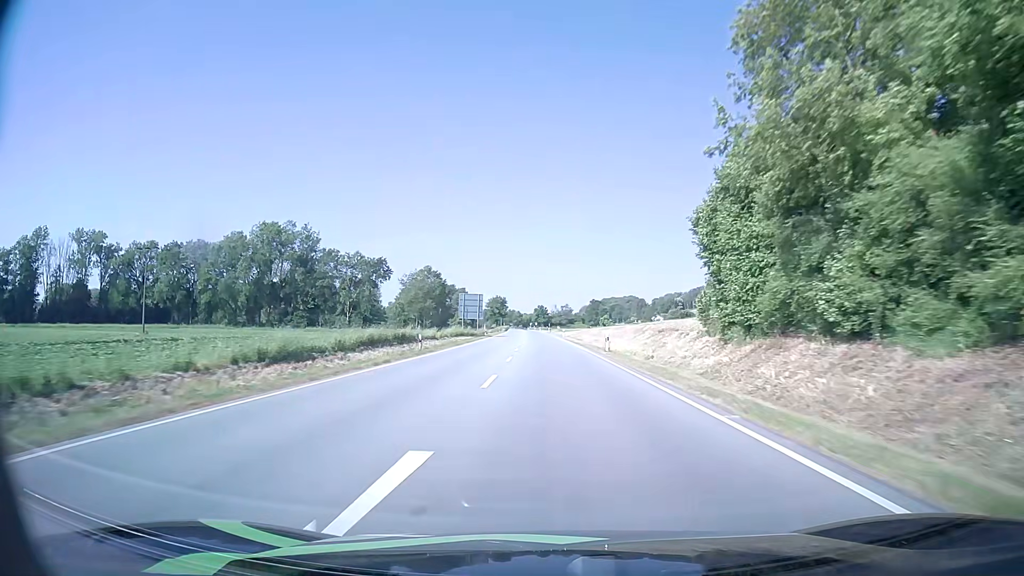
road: primary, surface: asphalt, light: Day
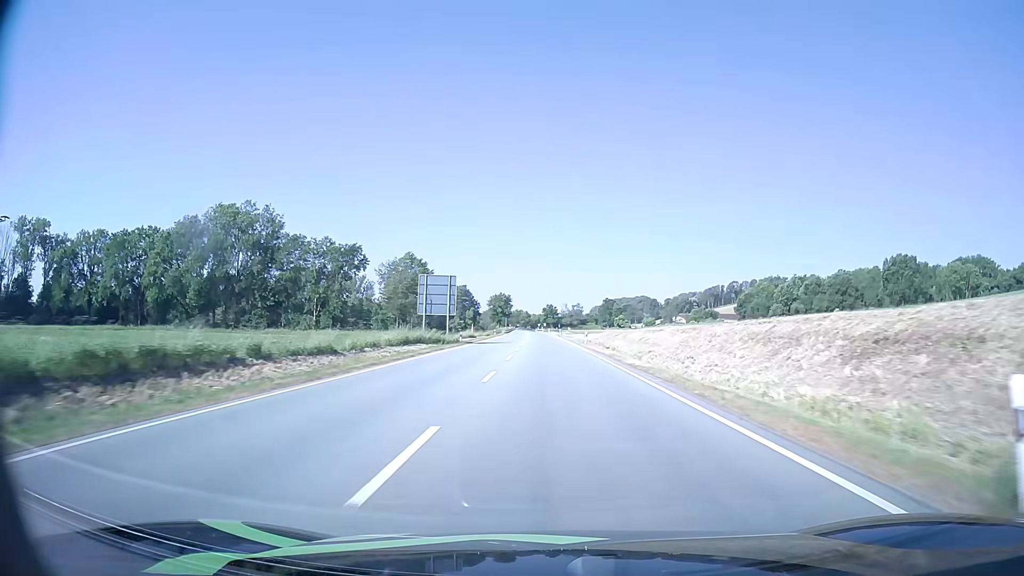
(-0.2, +32.4) m; -1°
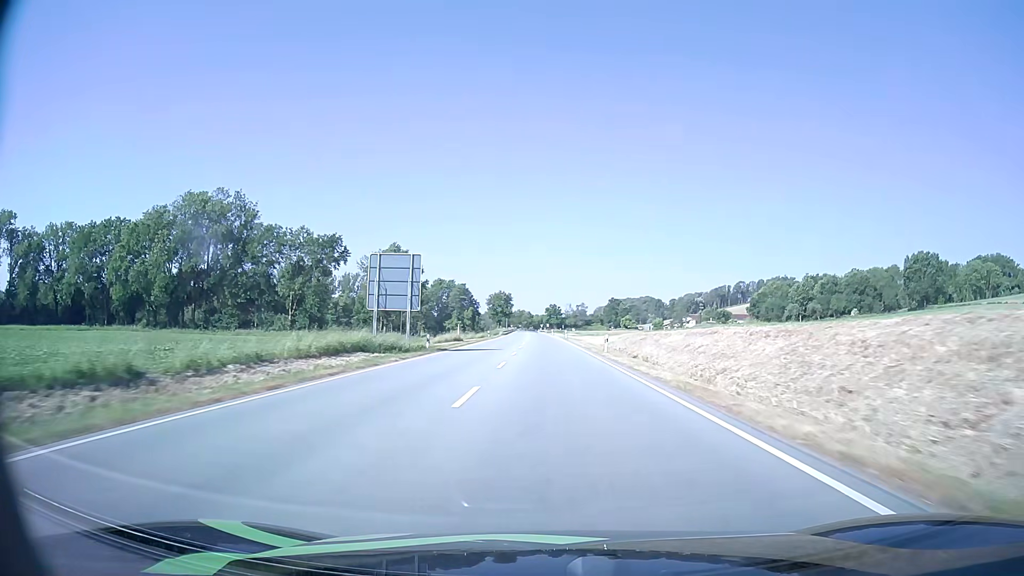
(0.0, +16.2) m; 0°
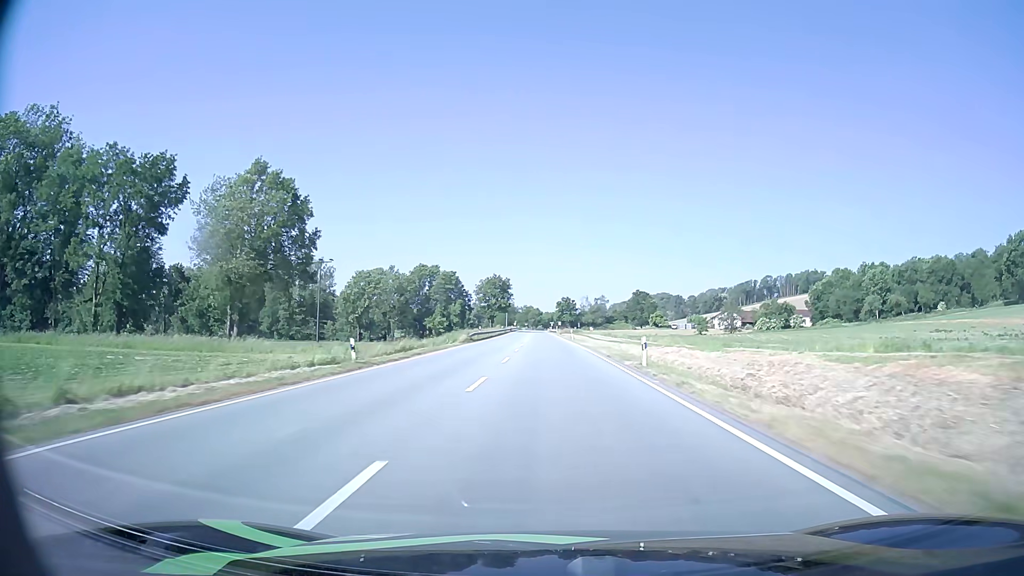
(-0.5, +64.8) m; -1°
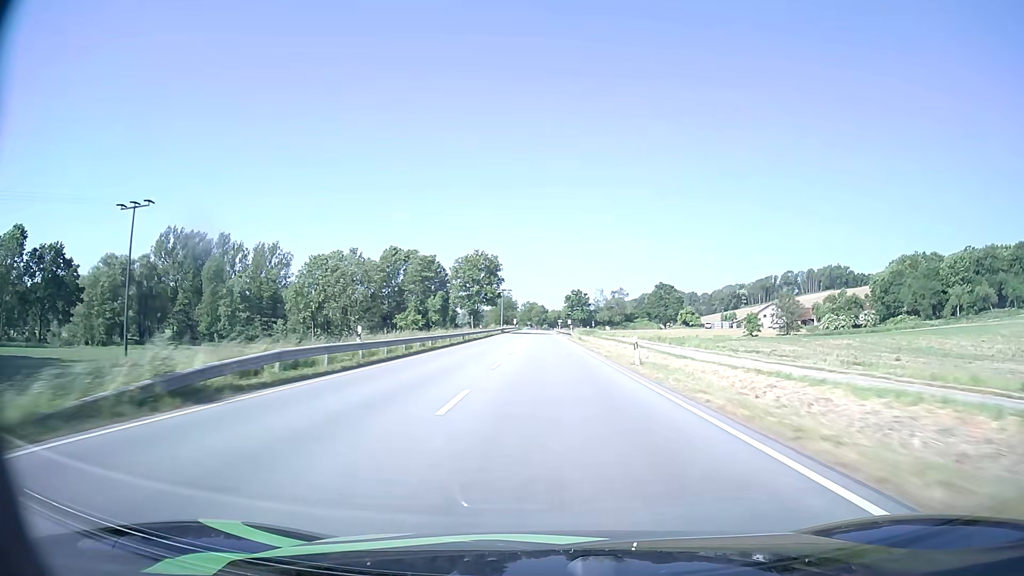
(-0.3, +48.7) m; -1°
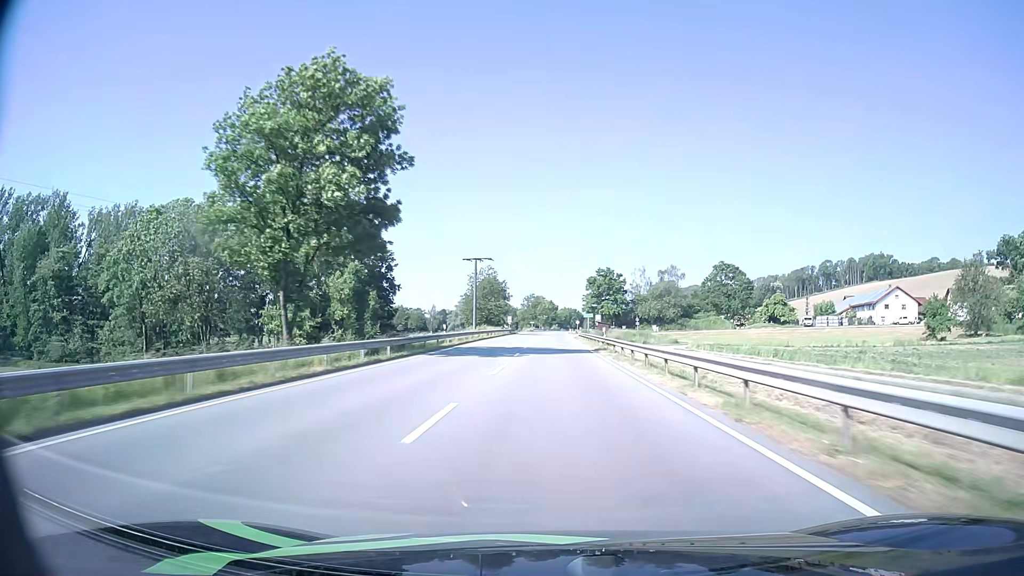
(-0.7, +81.2) m; -1°
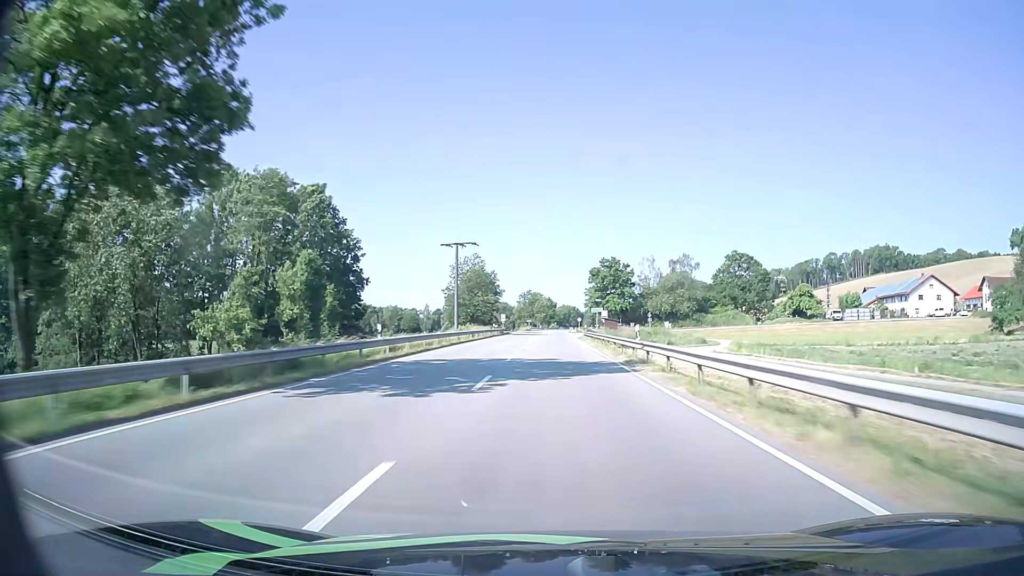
(0.0, +16.3) m; 0°
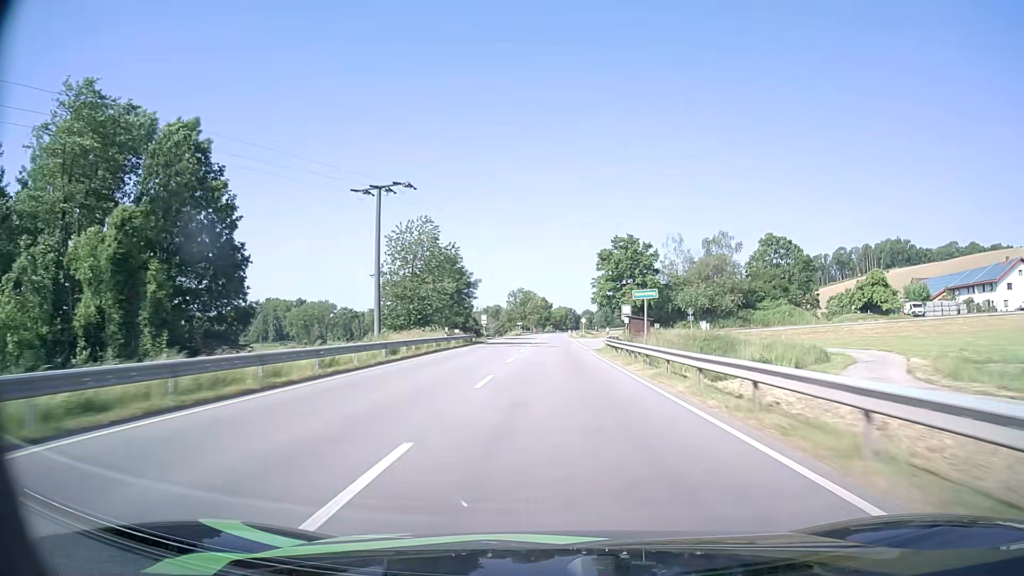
(+0.1, +32.5) m; 0°
(0, +10) (0, +20) (0, +30) (0, +40) (0, +50) (0, +60) (0, +70) (+1, +80) (+1, +90) (+1, +100) m
